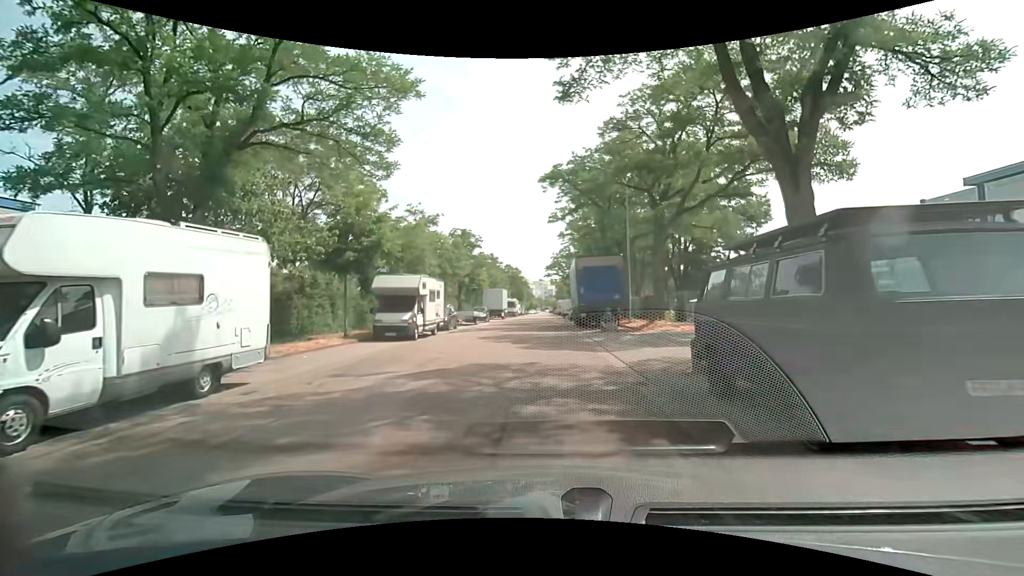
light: Day
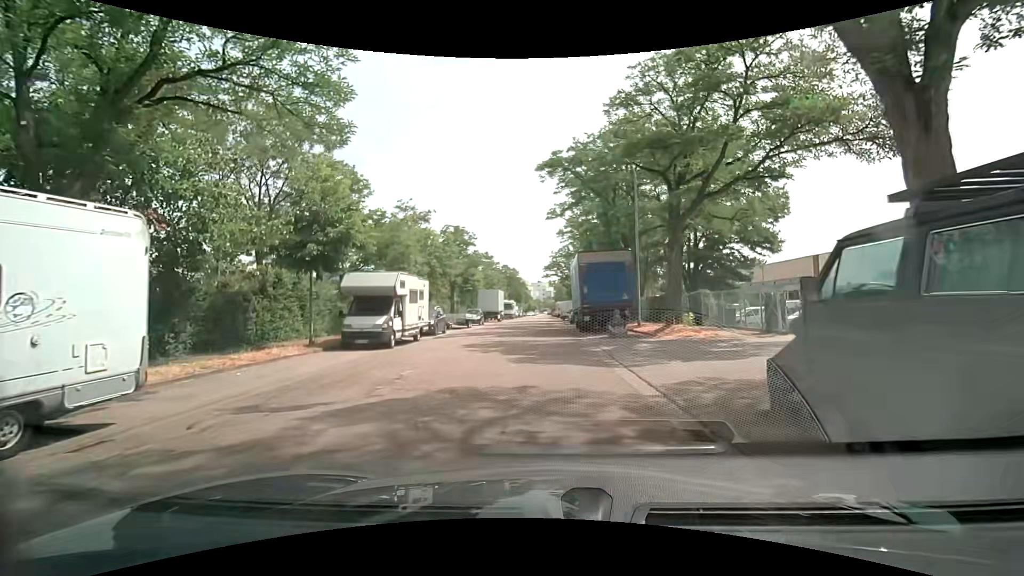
(0.0, +3.3) m; +1°
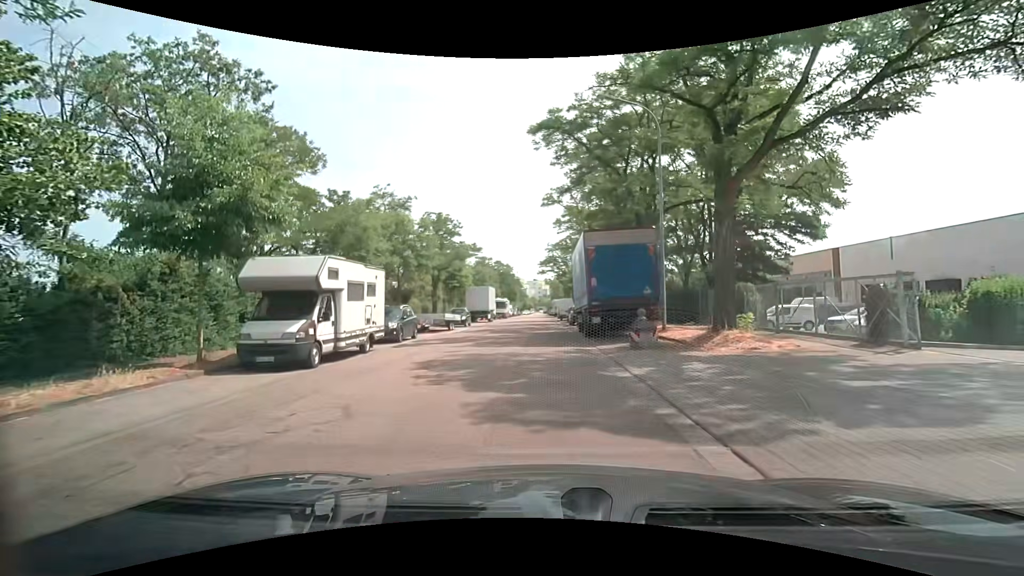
(0.0, +6.2) m; 0°
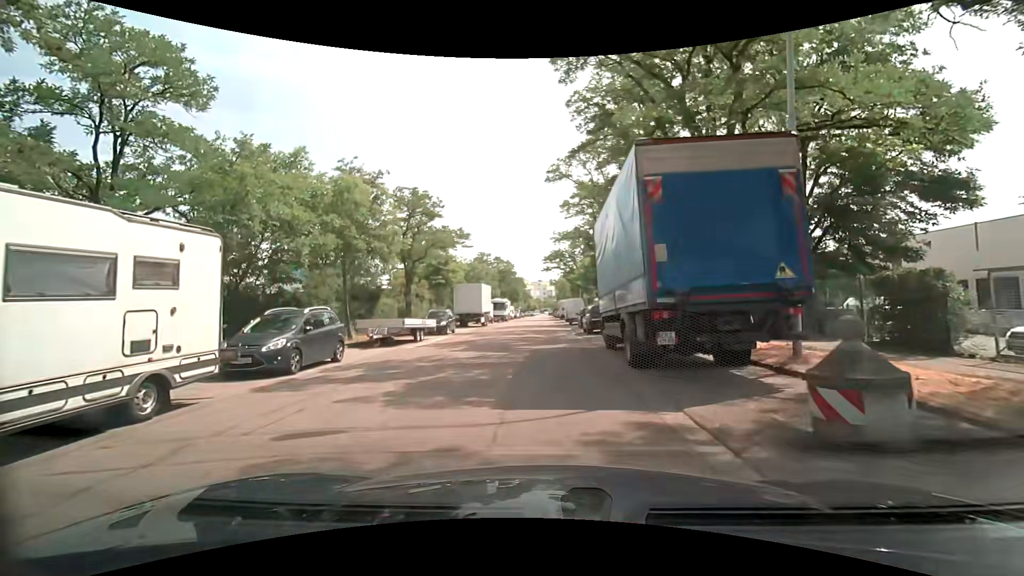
(0.0, +9.8) m; +1°
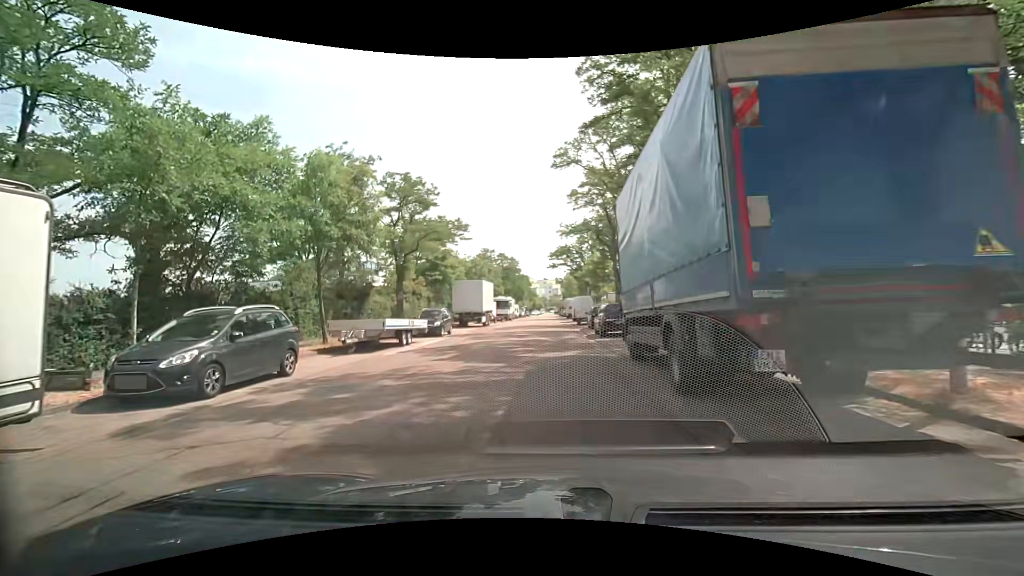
(-0.1, +3.4) m; -1°
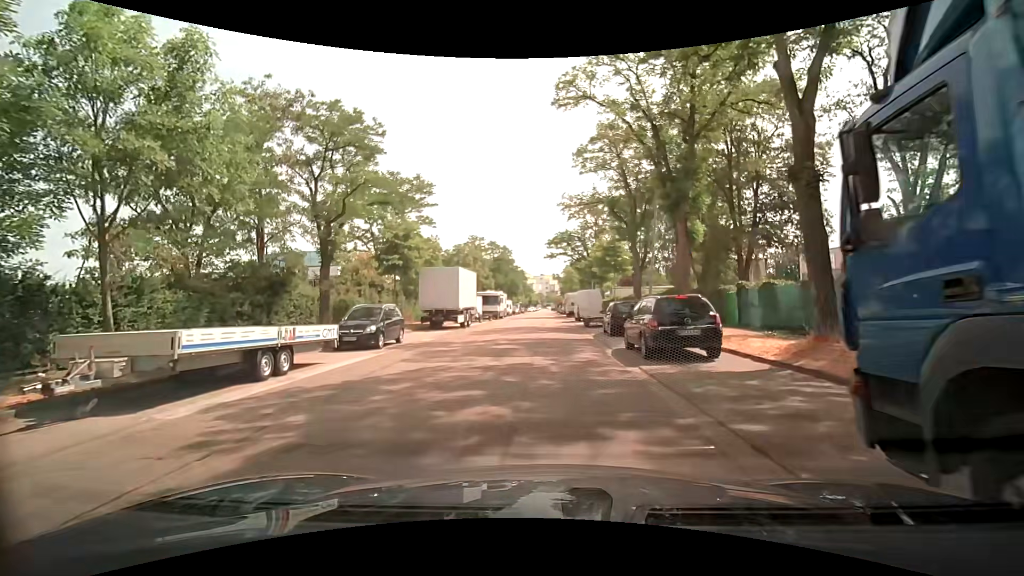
(-0.1, +10.0) m; 0°
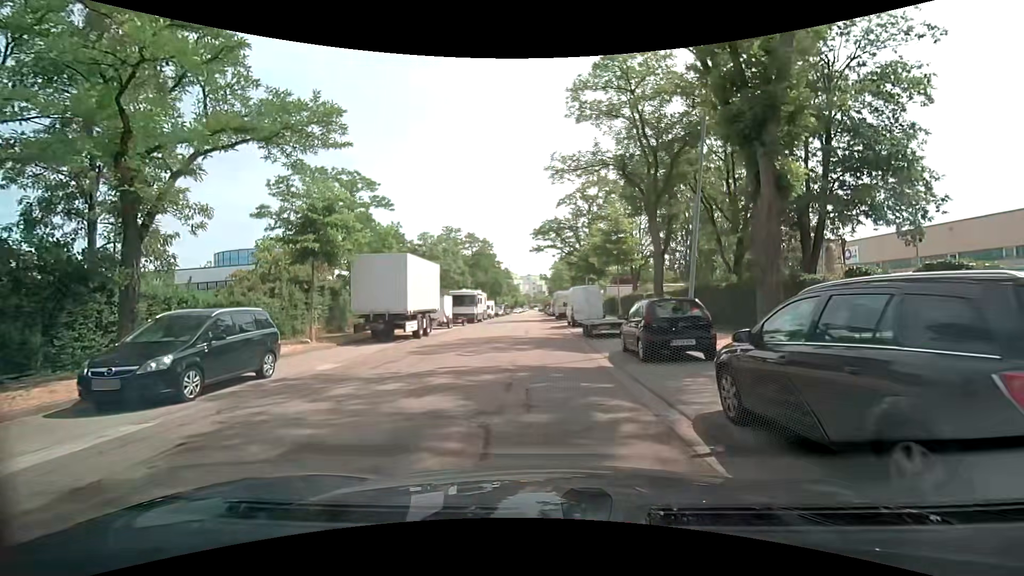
(+0.1, +9.0) m; +1°
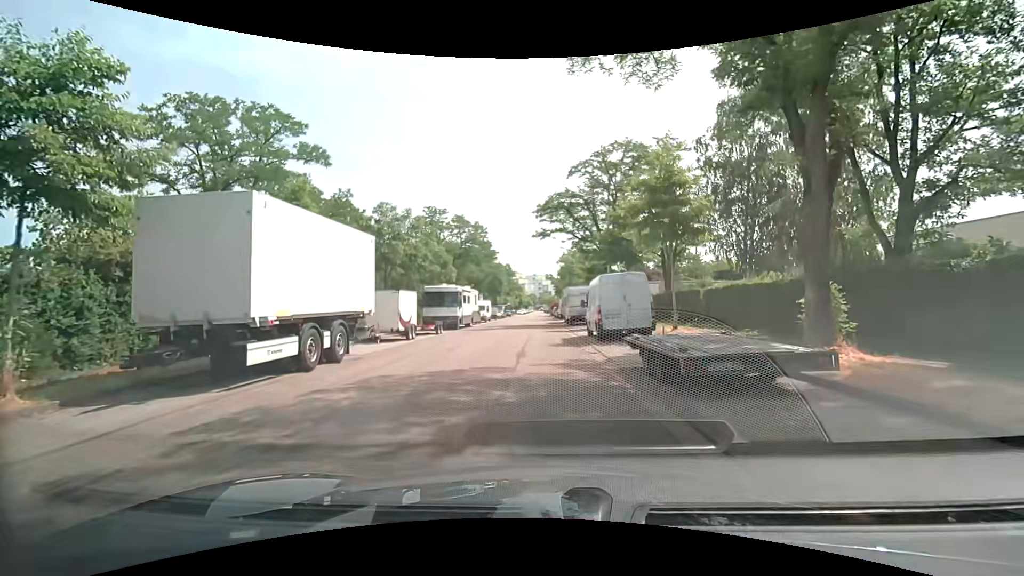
(0.0, +12.3) m; 0°
